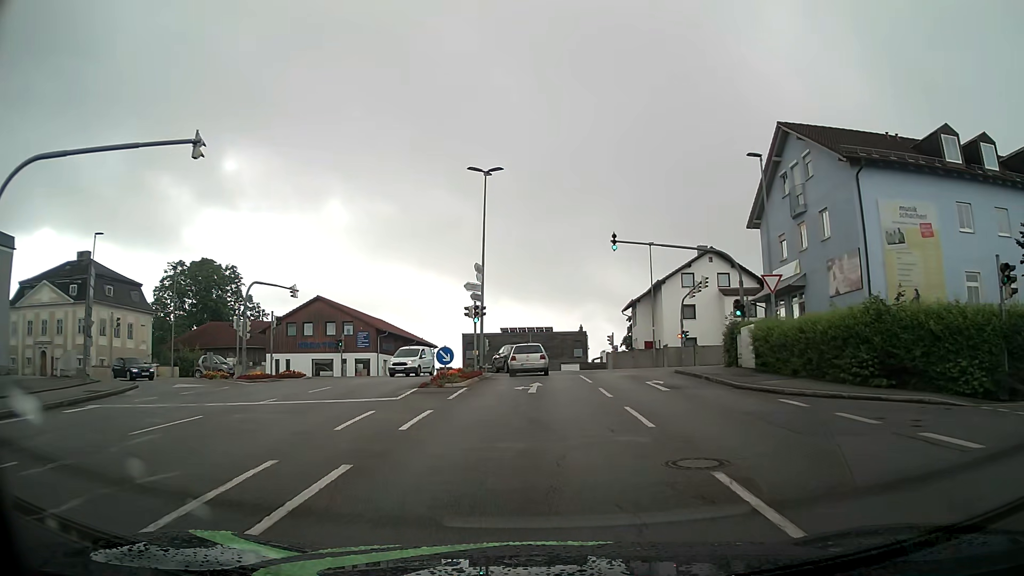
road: tertiary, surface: asphalt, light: Day
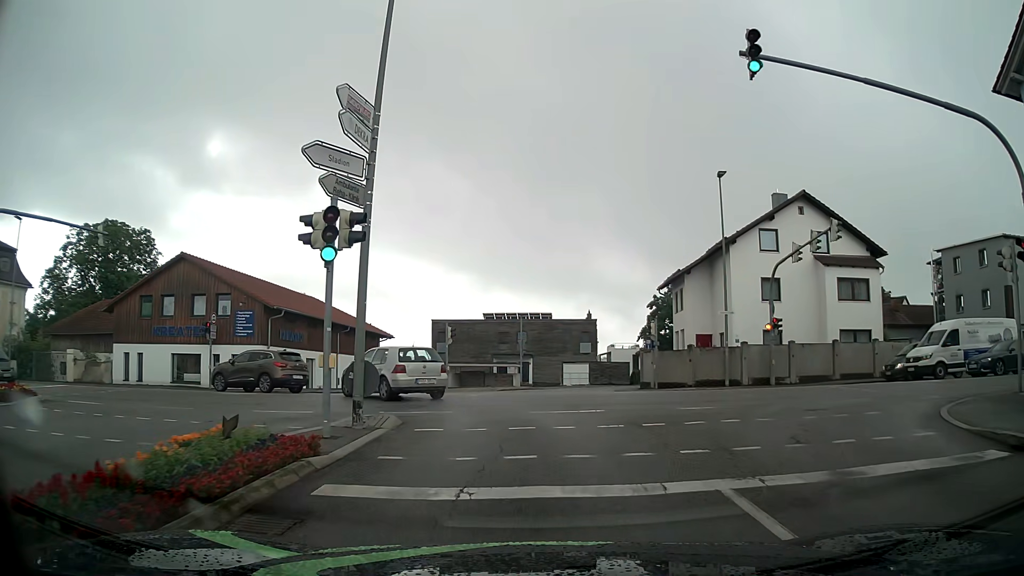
(-0.2, +21.8) m; 0°
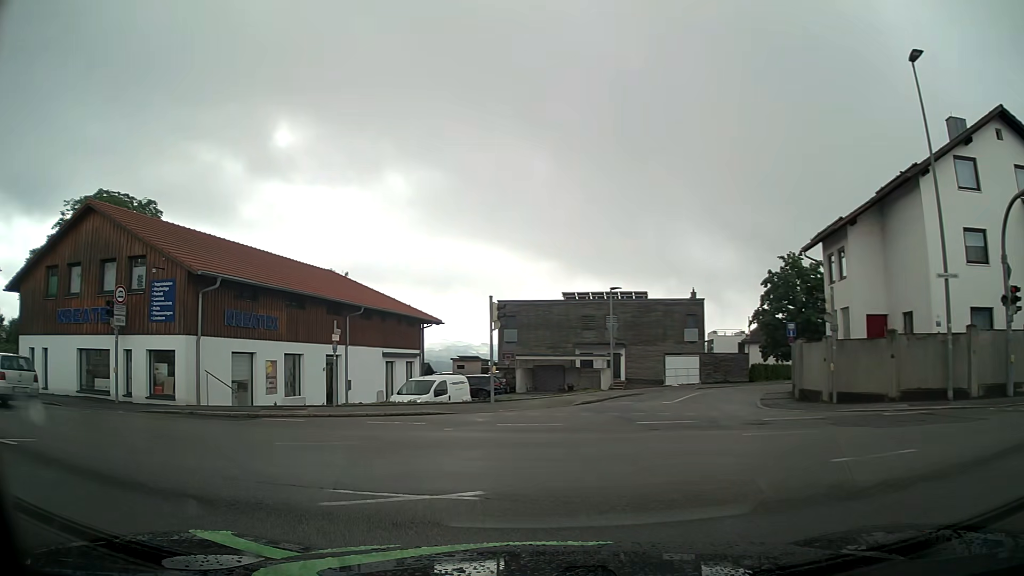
(-0.3, +13.9) m; -4°
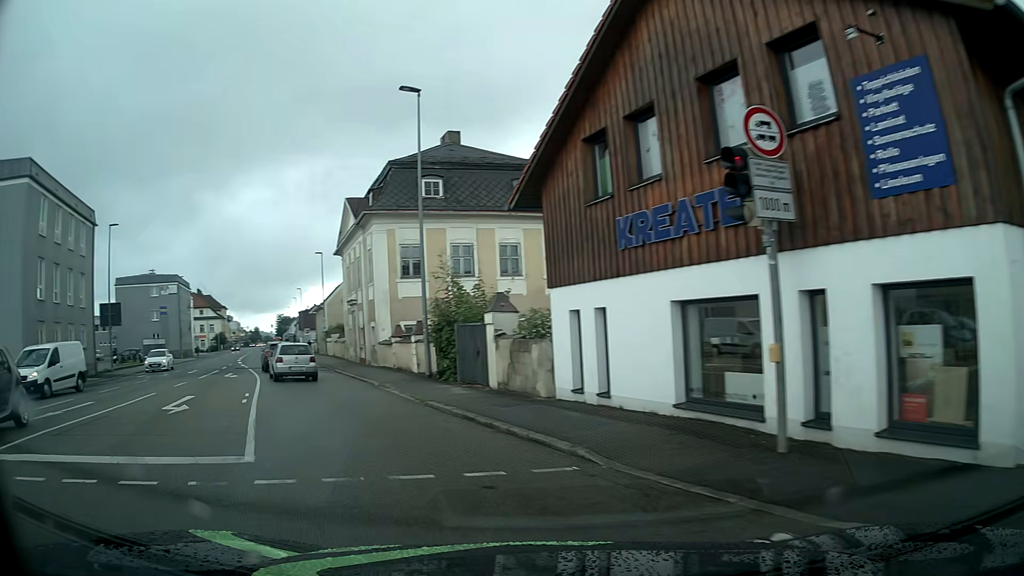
(-8.0, +12.8) m; -63°
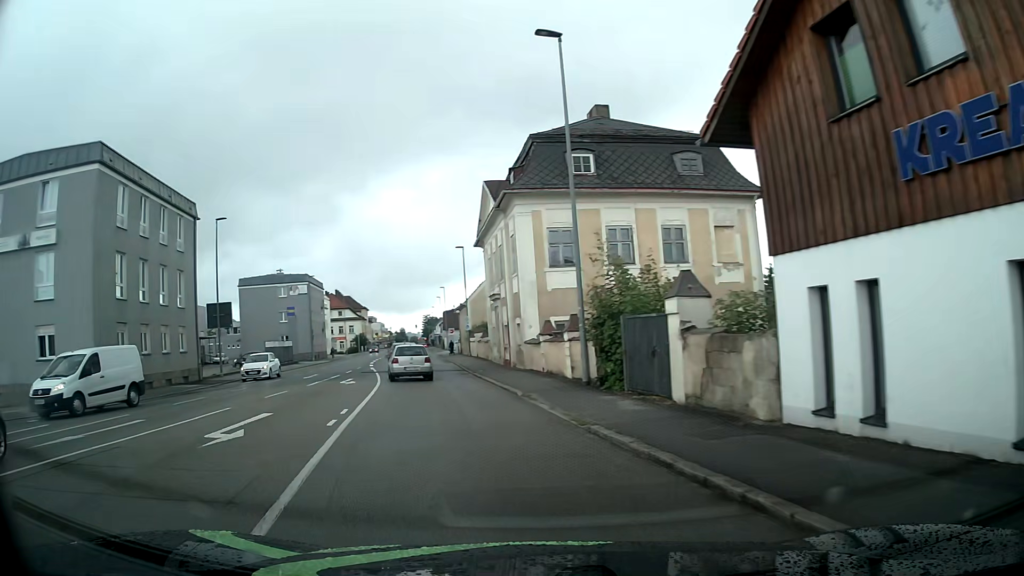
(-0.6, +4.7) m; -13°
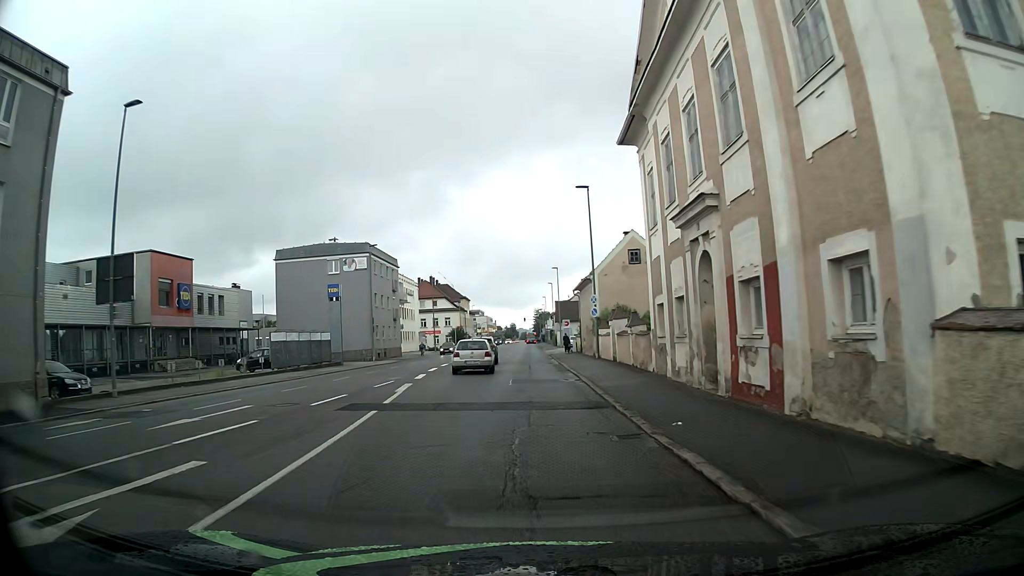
(-3.1, +23.2) m; -10°
